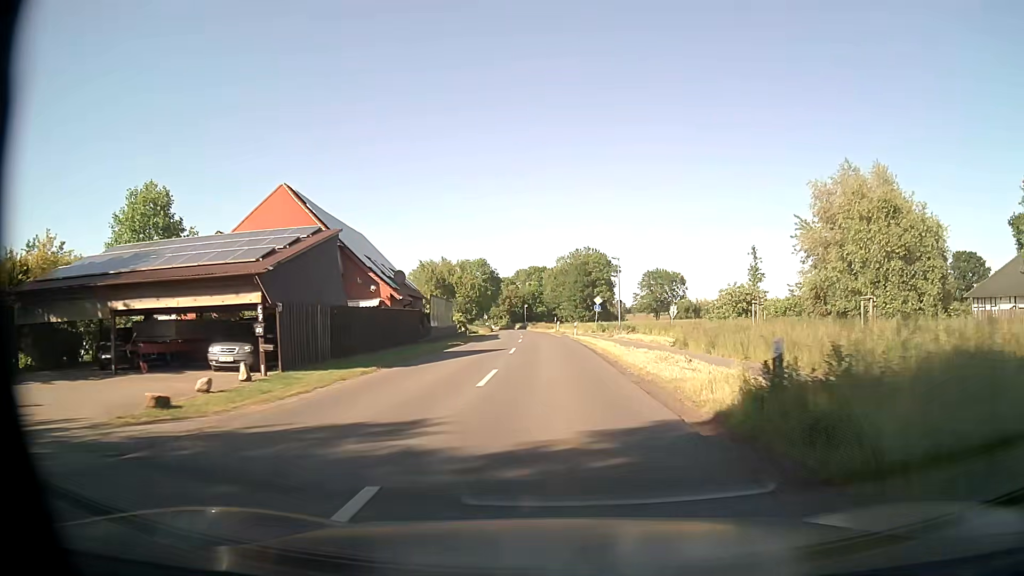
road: secondary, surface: asphalt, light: Day
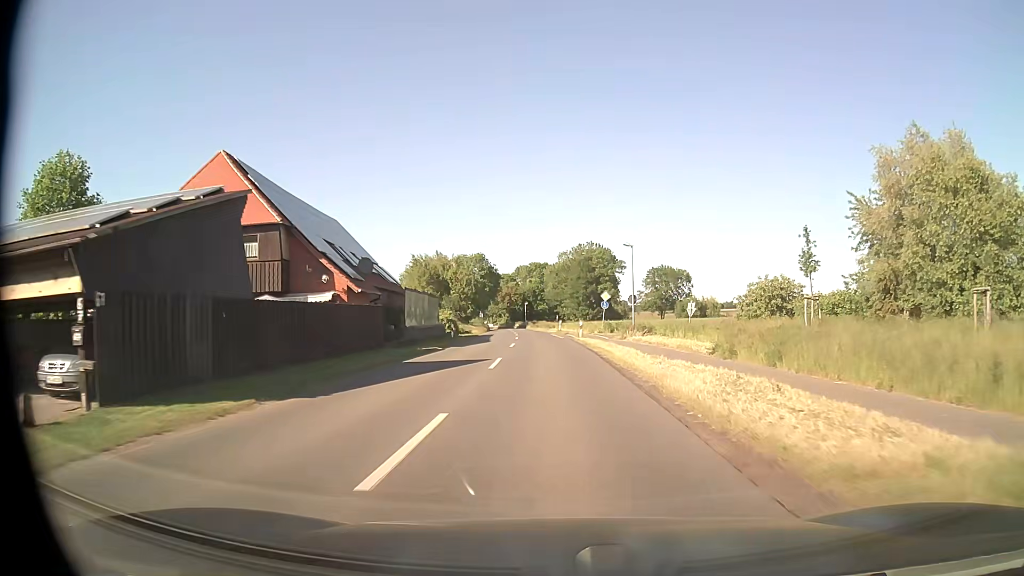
(+0.1, +8.0) m; 0°
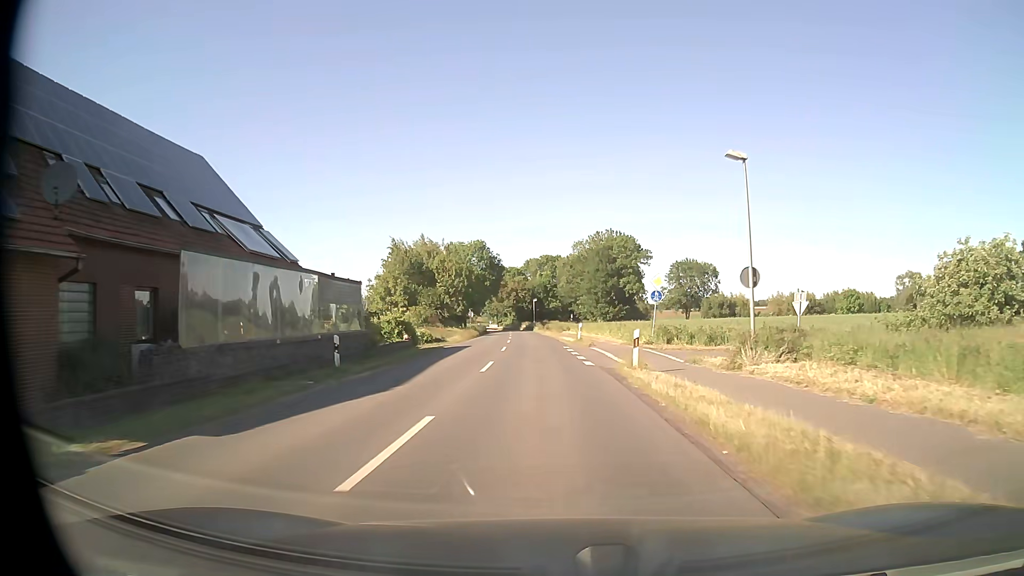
(-0.2, +23.9) m; -1°
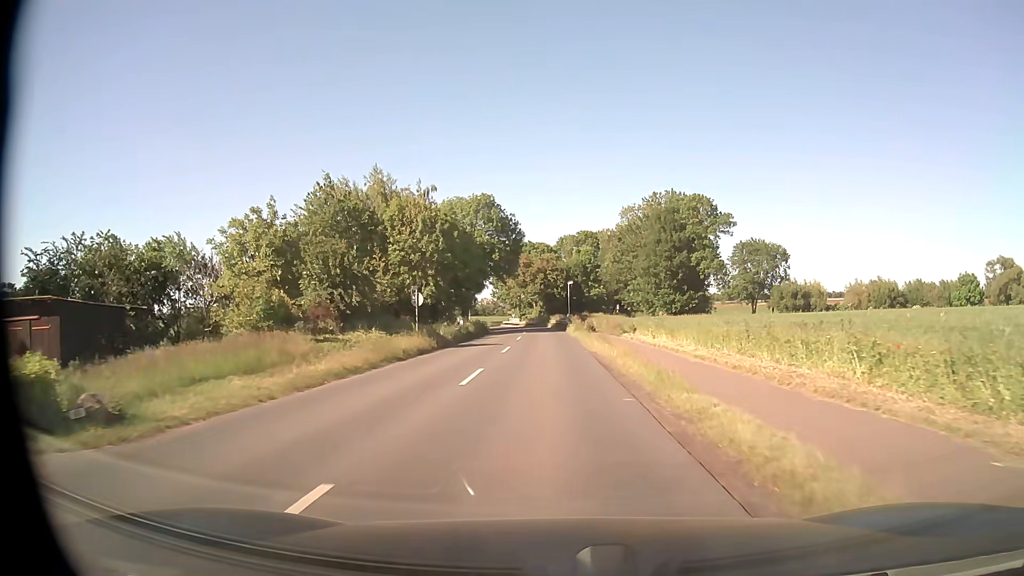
(-1.1, +39.9) m; -3°
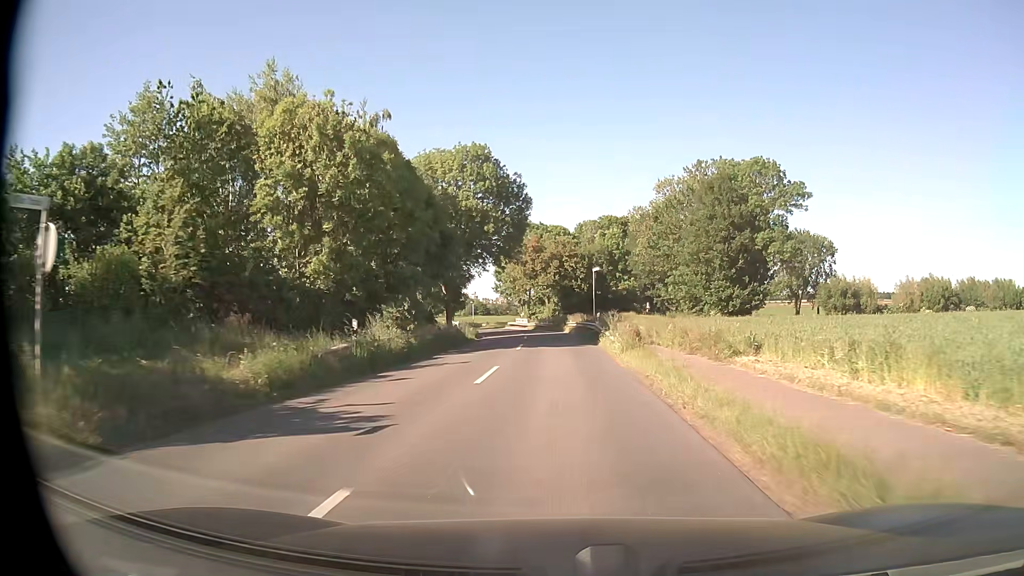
(-0.4, +24.0) m; -1°
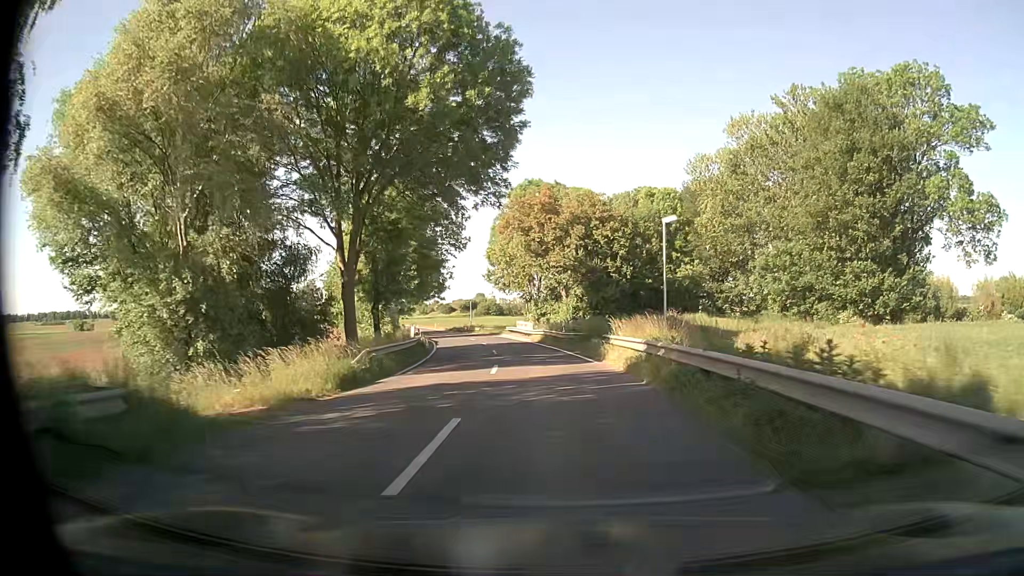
(-0.3, +31.8) m; -1°
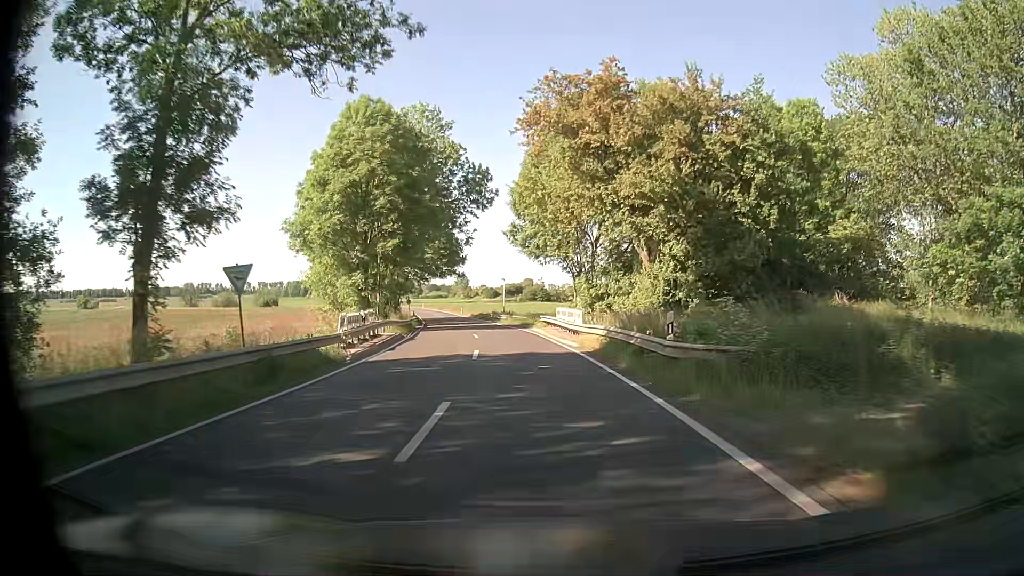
(-0.9, +23.8) m; -4°
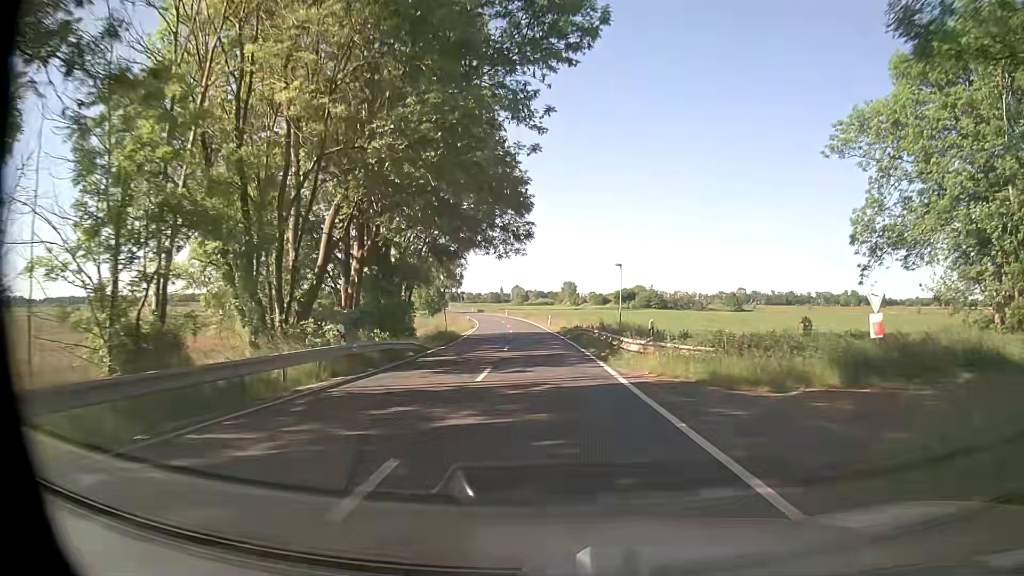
(-3.6, +39.7) m; -10°
(0, +10) (0, +20) (-1, +30) (-1, +40) (-2, +50) (-3, +60) (-3, +70) (-5, +80) (-6, +90) (-8, +100) m
